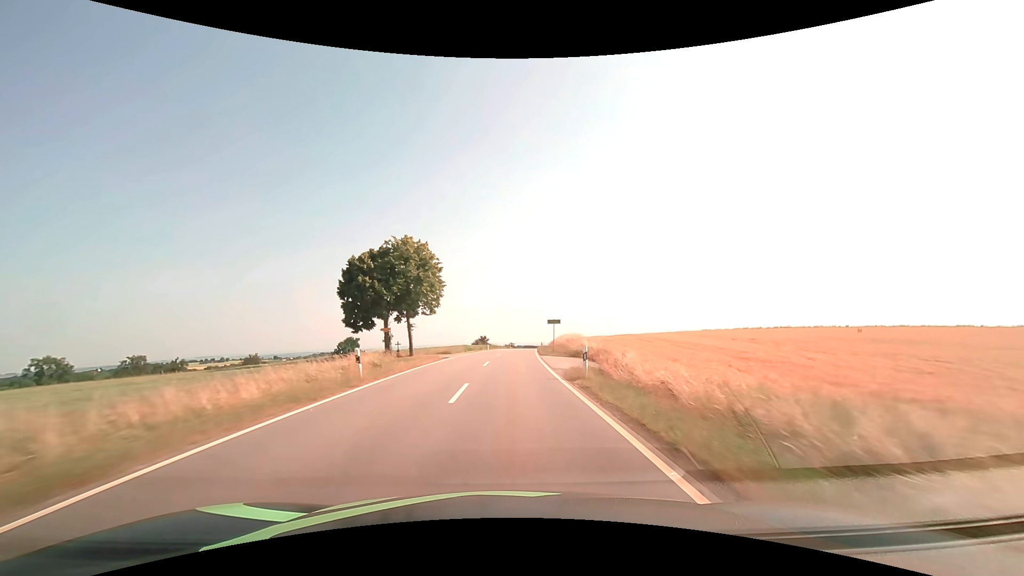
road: tertiary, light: Day
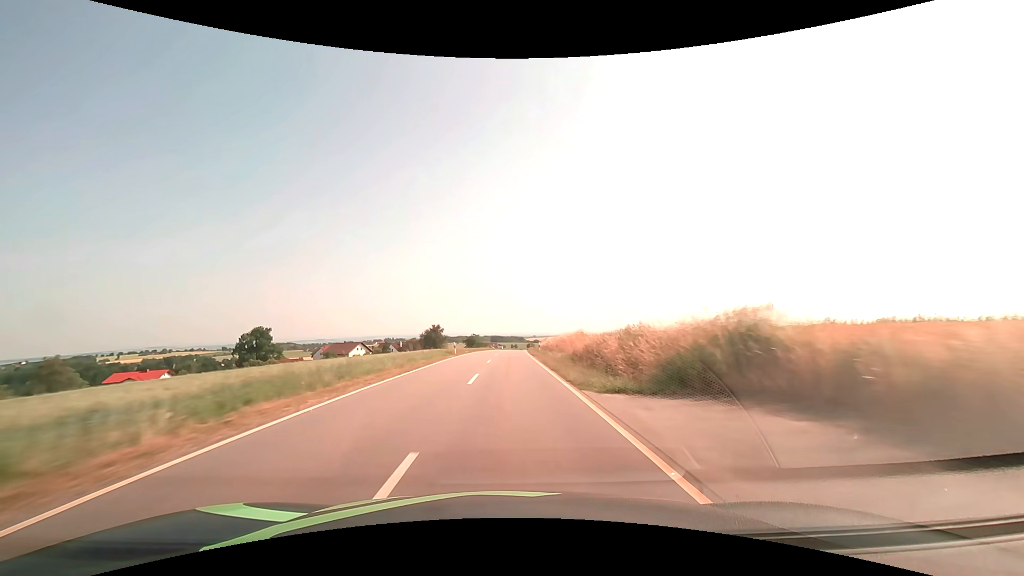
(+2.2, +69.2) m; +4°
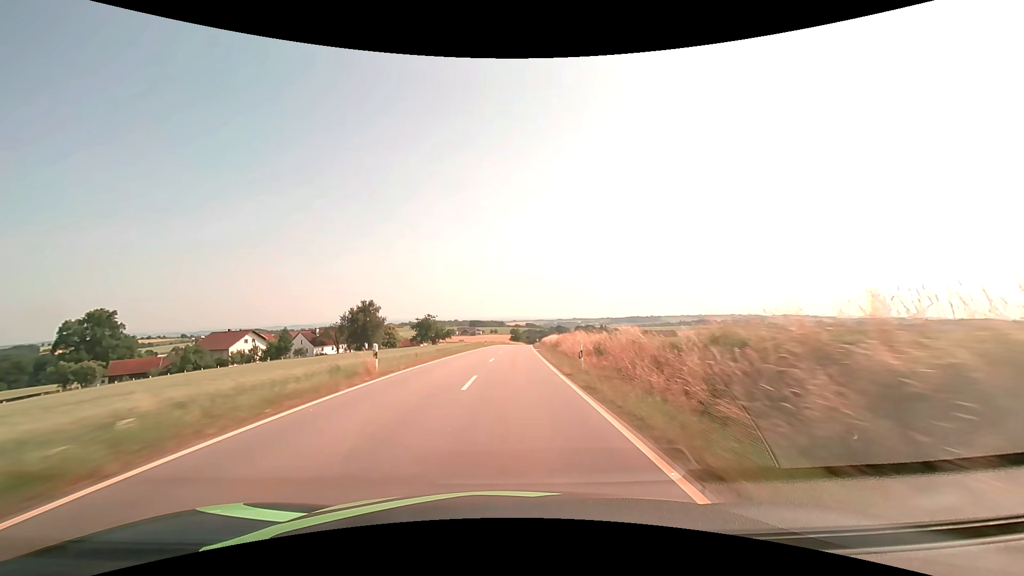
(+1.1, +75.5) m; +2°
(0, +10) (0, +20) (0, +30) (+1, +40) (+1, +50) (+1, +60) (+2, +70) (+2, +80) (+3, +90) (+4, +100) m
